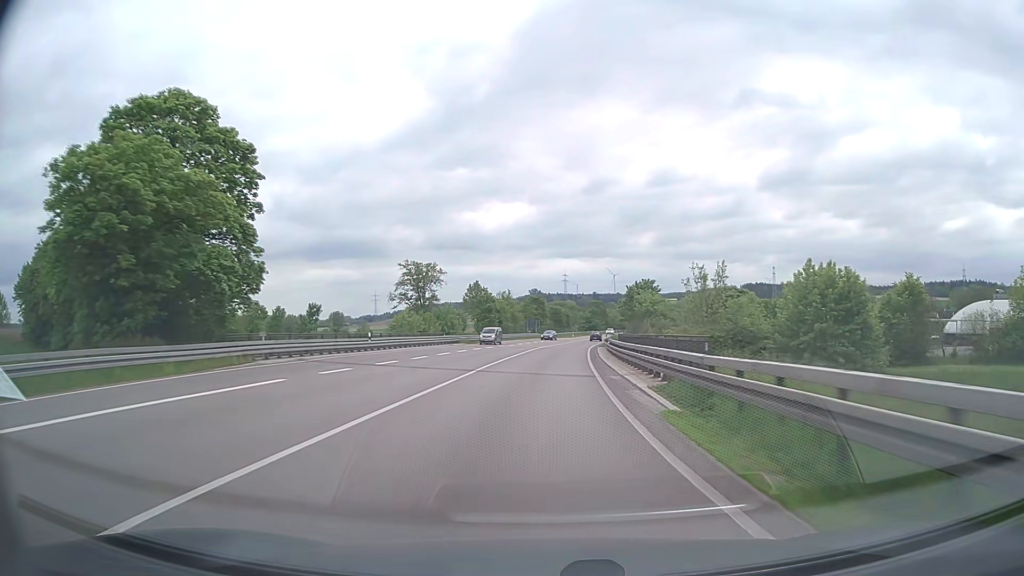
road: trunk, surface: asphalt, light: Day
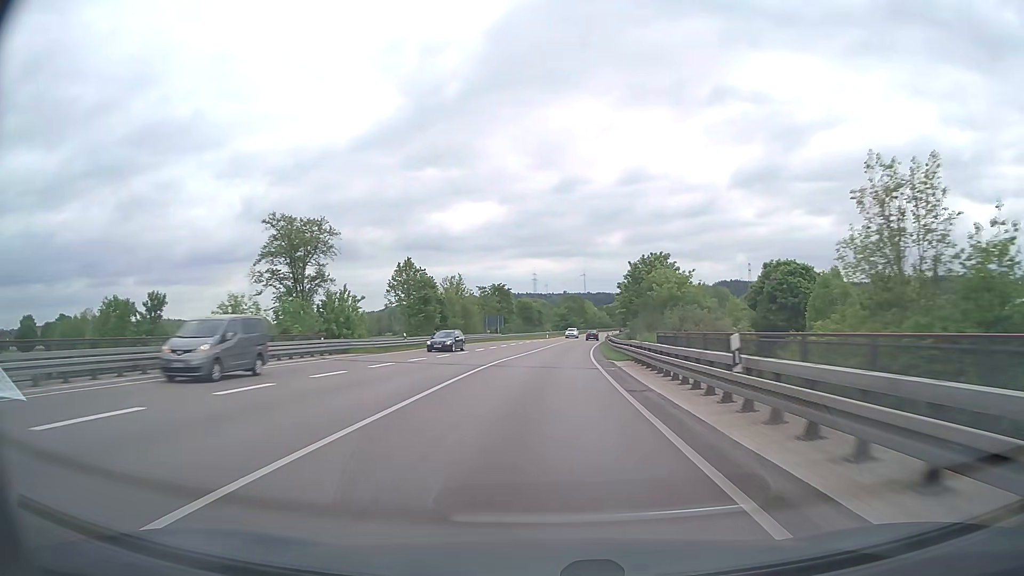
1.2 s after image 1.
(+0.6, +31.6) m; +2°
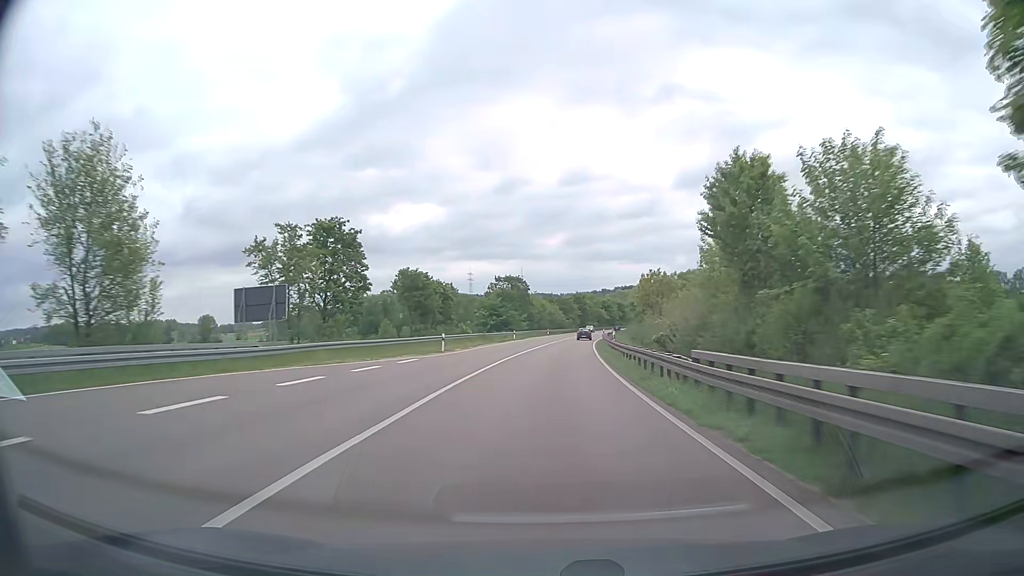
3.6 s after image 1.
(+2.9, +63.2) m; +5°
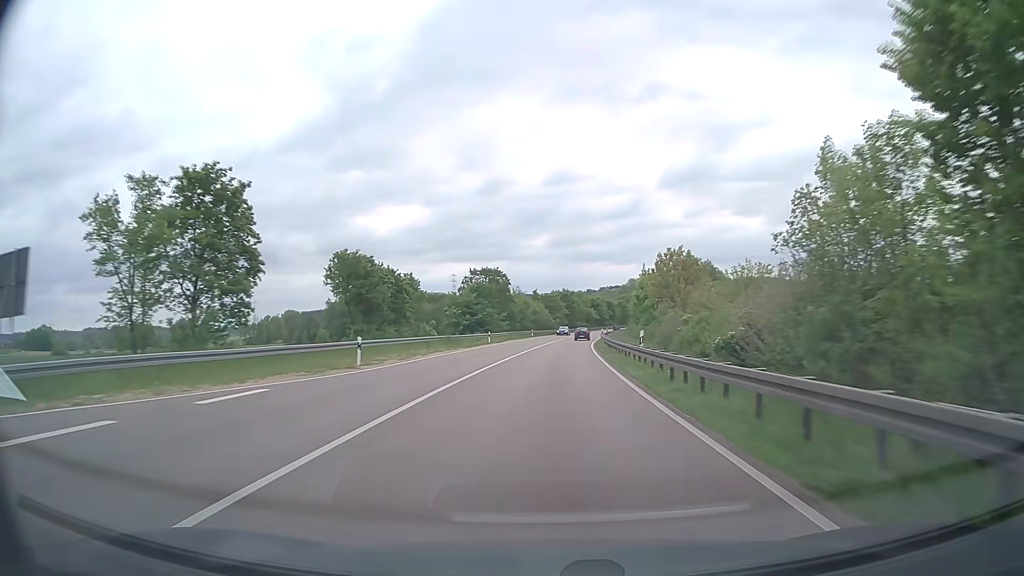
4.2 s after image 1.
(+0.2, +15.8) m; +1°
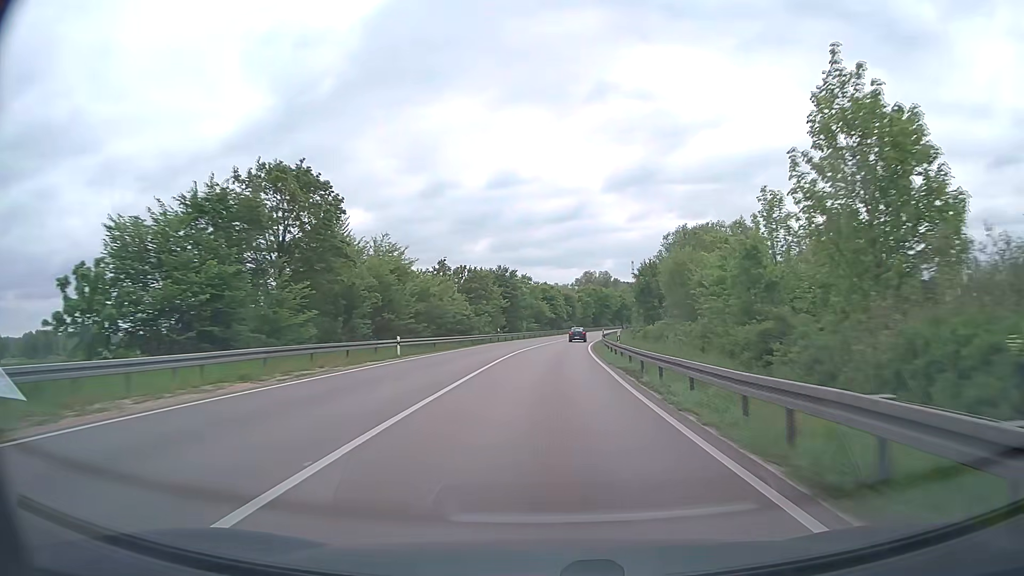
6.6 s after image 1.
(+2.5, +62.5) m; +5°
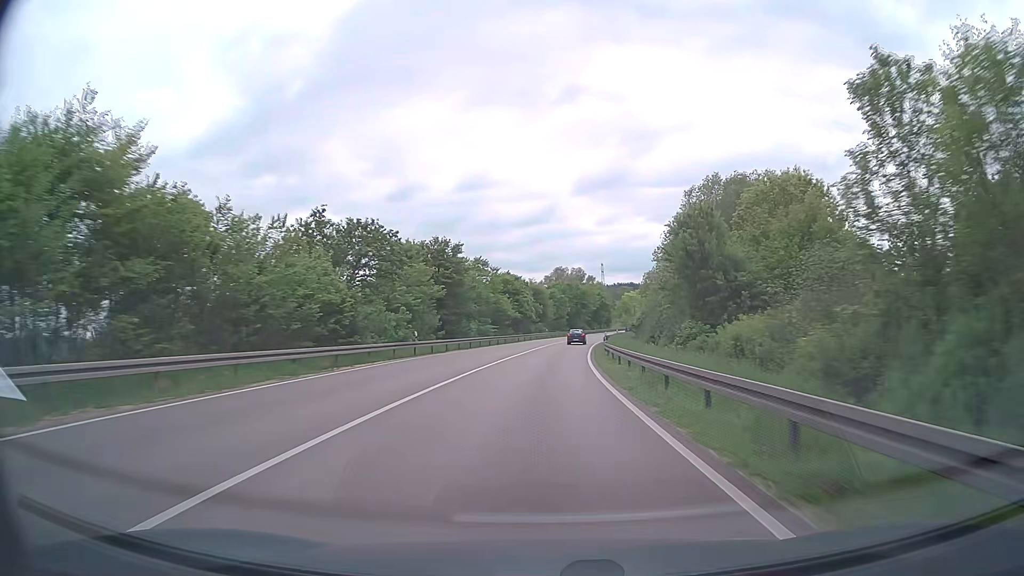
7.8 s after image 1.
(+0.7, +30.7) m; +3°
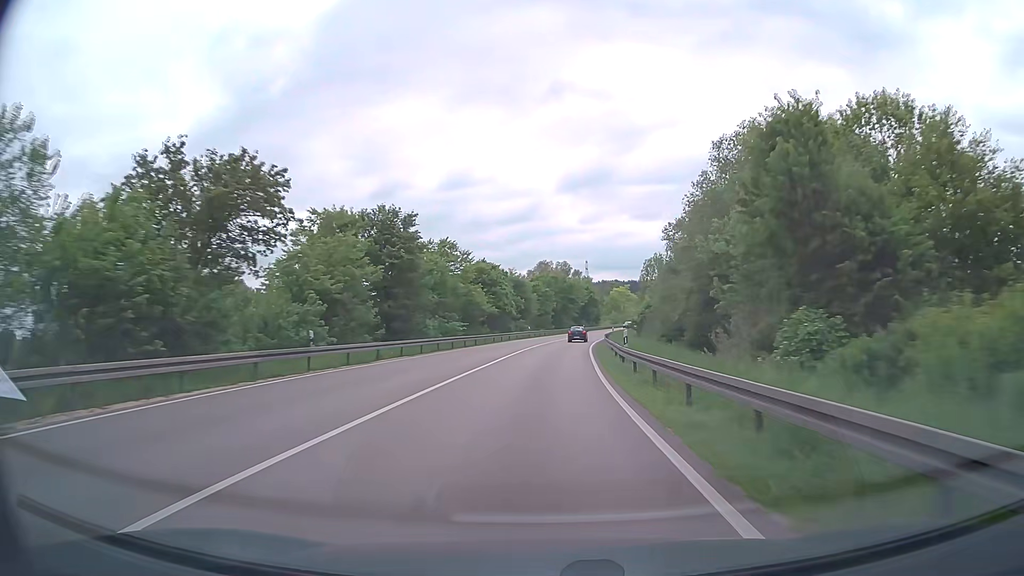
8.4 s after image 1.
(+0.2, +15.2) m; +1°
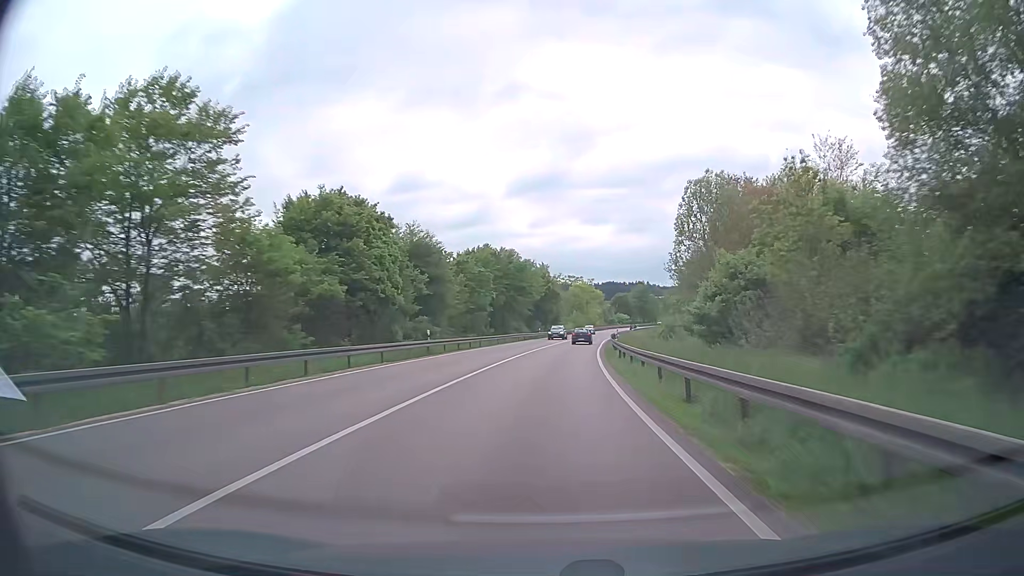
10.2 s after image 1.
(+1.5, +45.3) m; +4°
(0, +10) (0, +20) (+1, +30) (+1, +40) (+2, +50) (+3, +60) (+4, +70) (+6, +80) (+7, +90) (+9, +99) m
